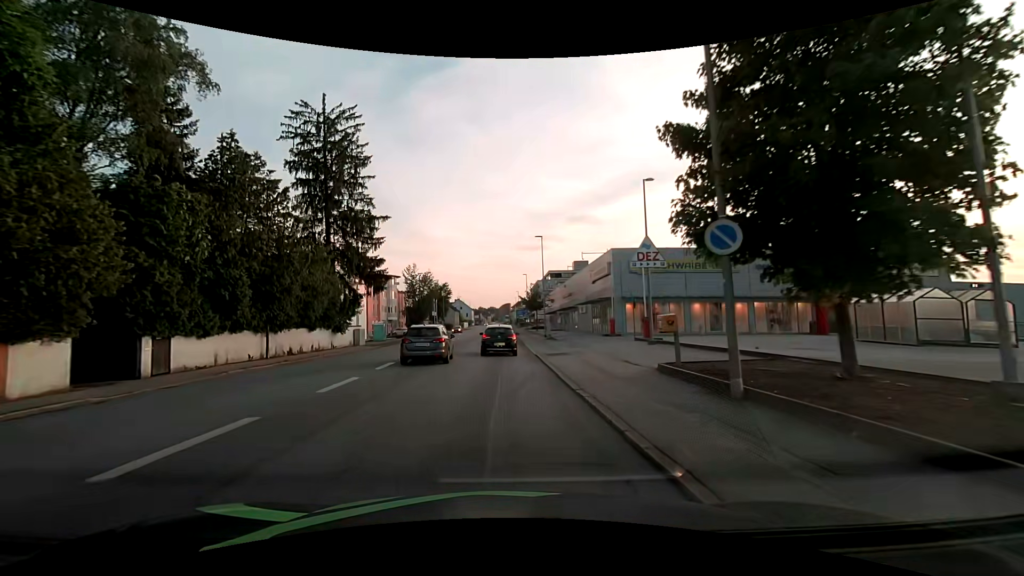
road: tertiary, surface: asphalt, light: Day
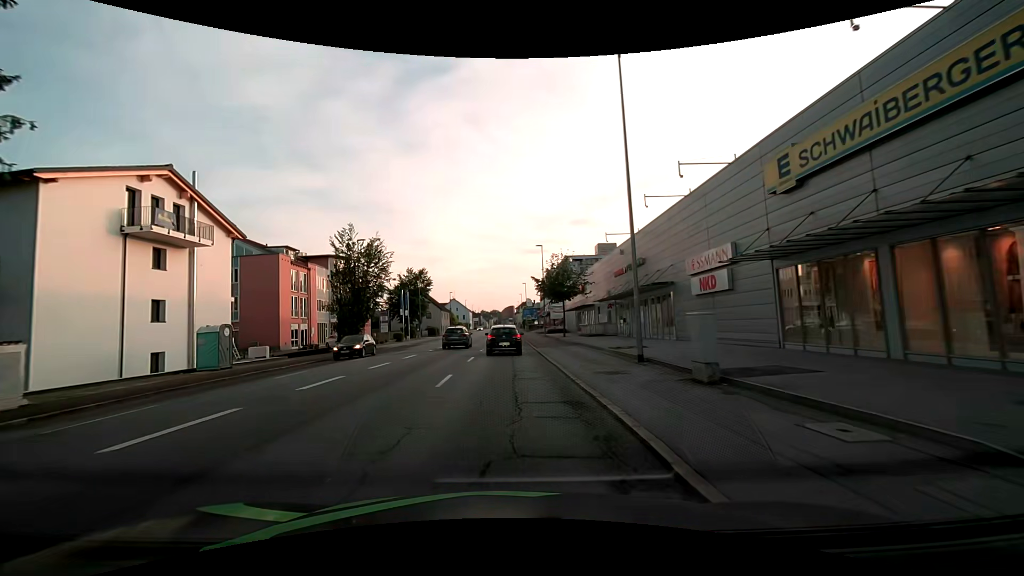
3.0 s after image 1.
(-0.1, +34.8) m; 0°
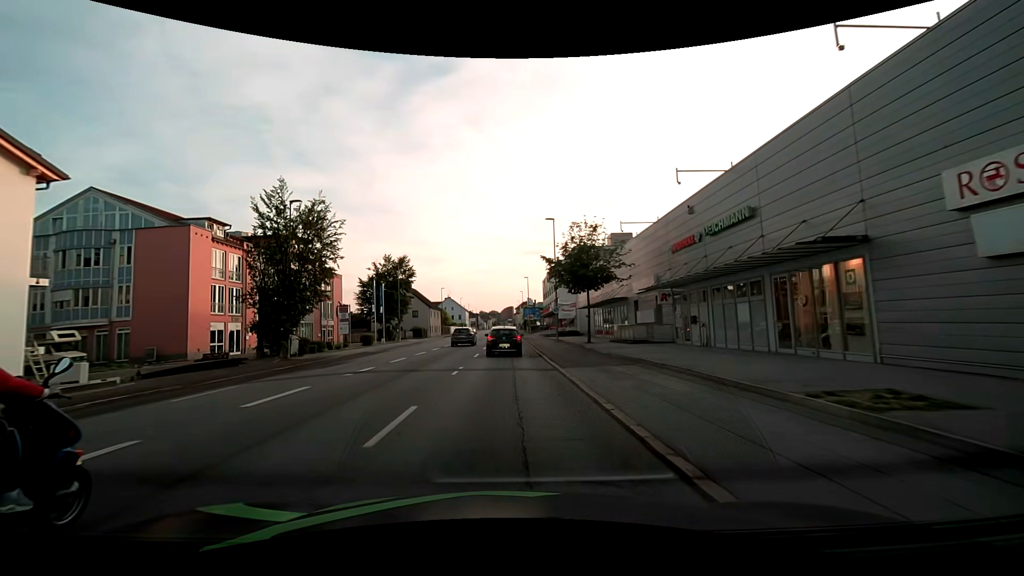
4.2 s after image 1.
(-0.1, +14.7) m; 0°
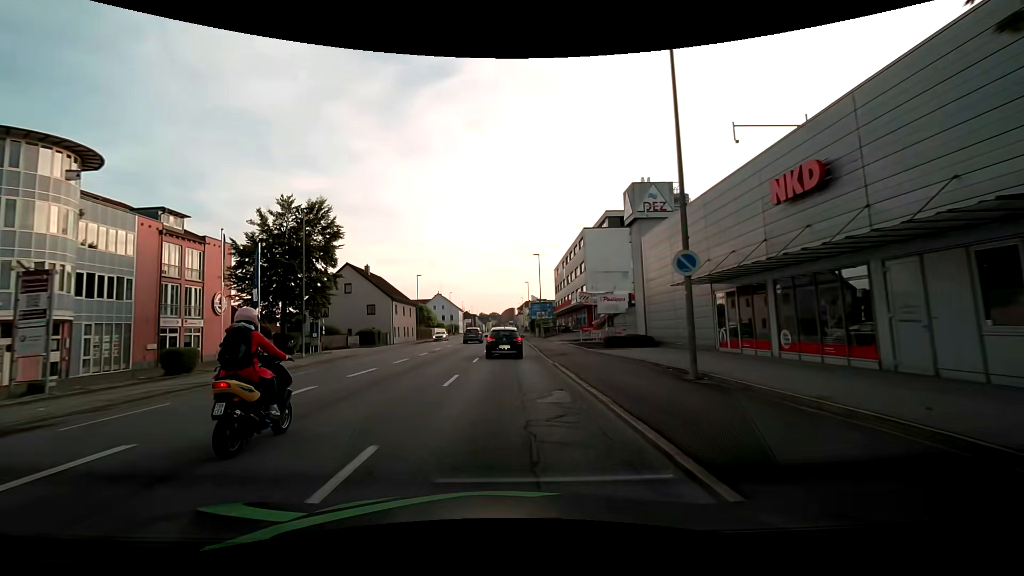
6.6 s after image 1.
(0.0, +30.3) m; 0°
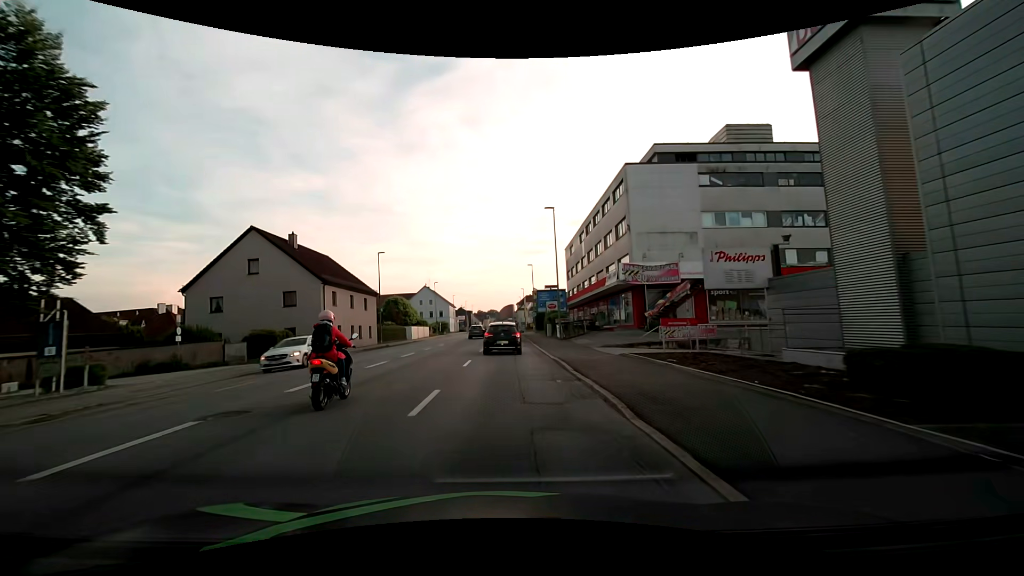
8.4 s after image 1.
(+0.1, +22.3) m; 0°
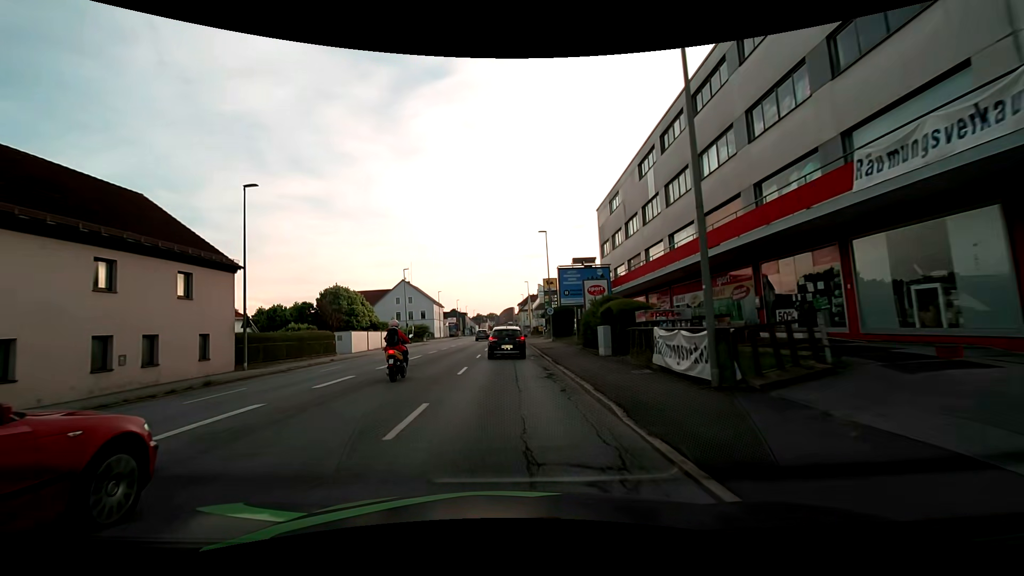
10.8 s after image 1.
(0.0, +28.3) m; 0°
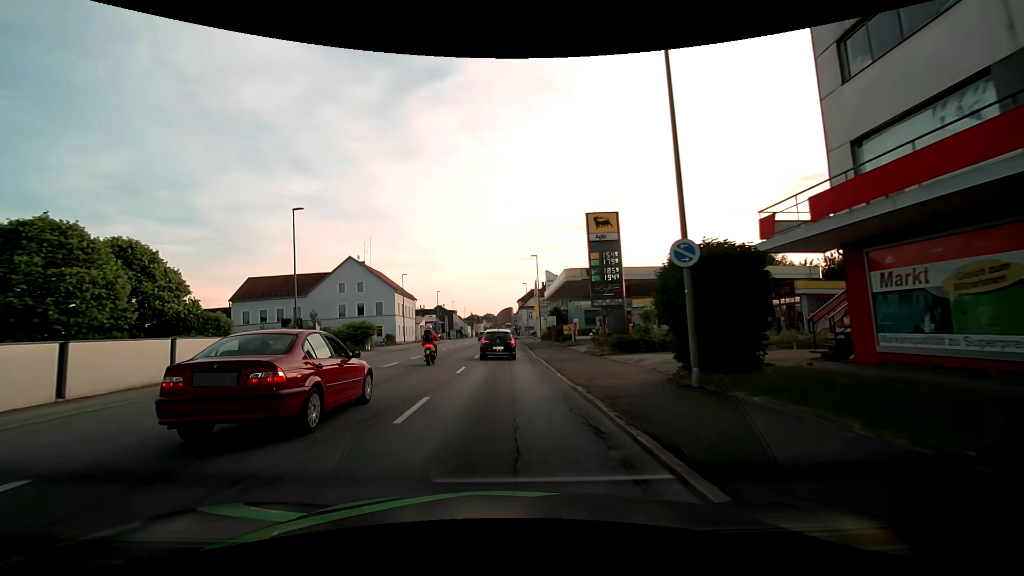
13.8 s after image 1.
(0.0, +35.0) m; 0°
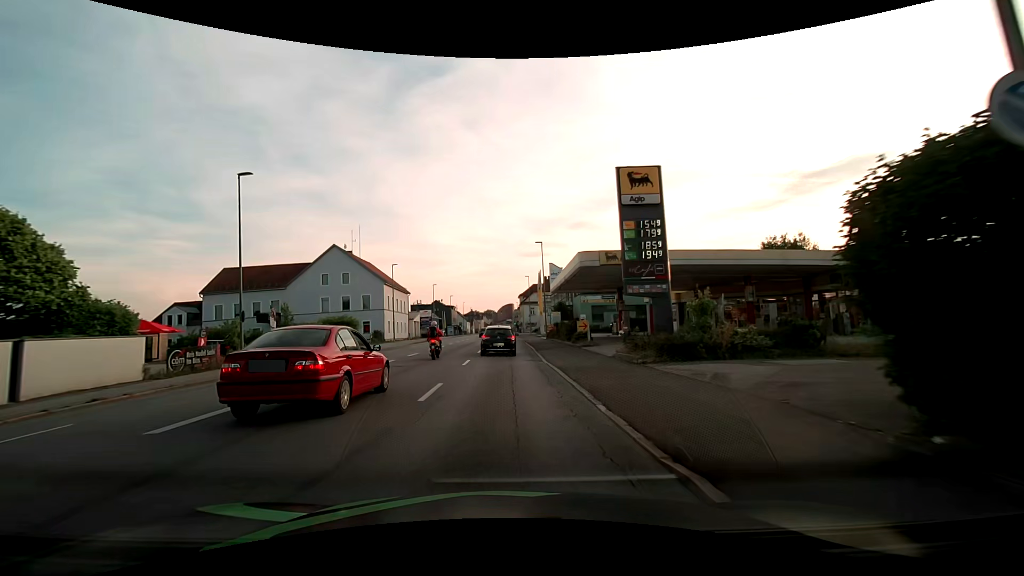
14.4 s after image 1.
(0.0, +7.0) m; 0°
(0, +10) (0, +20) (0, +30) (0, +40) (0, +50) (0, +60) (0, +70) (0, +80) (0, +90) (0, +100) m
